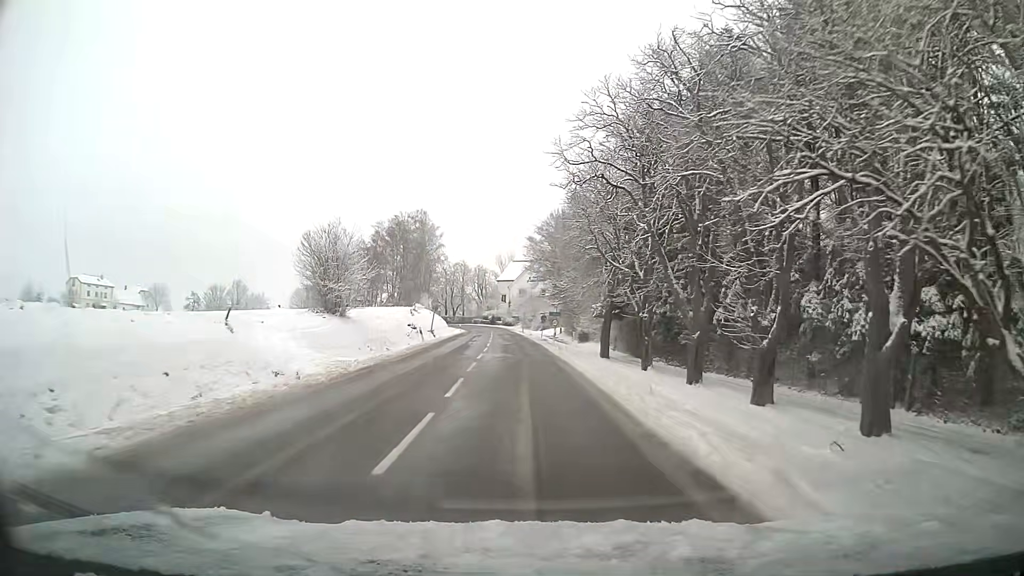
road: tertiary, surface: asphalt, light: Day
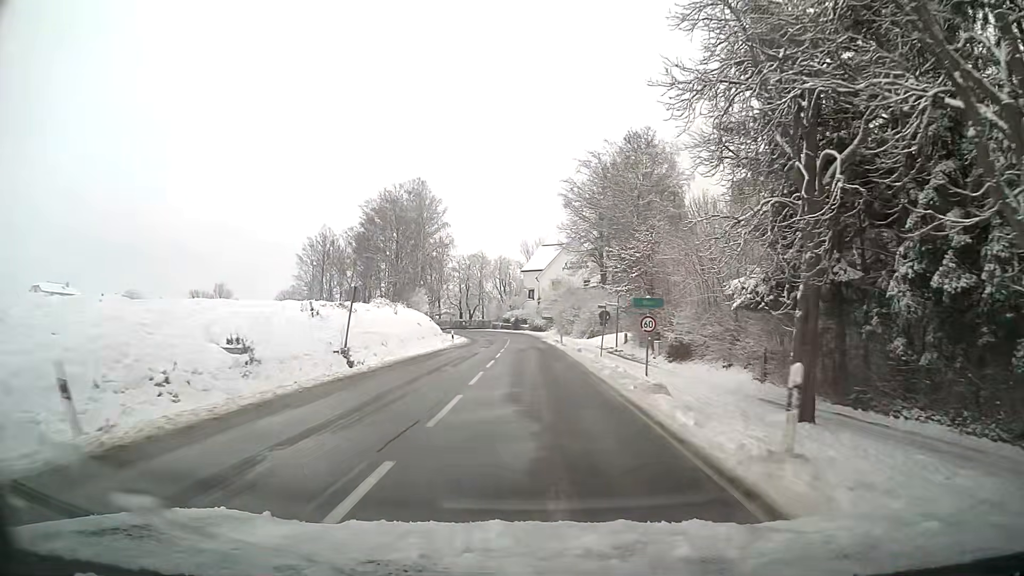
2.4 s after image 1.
(-1.0, +34.6) m; -2°
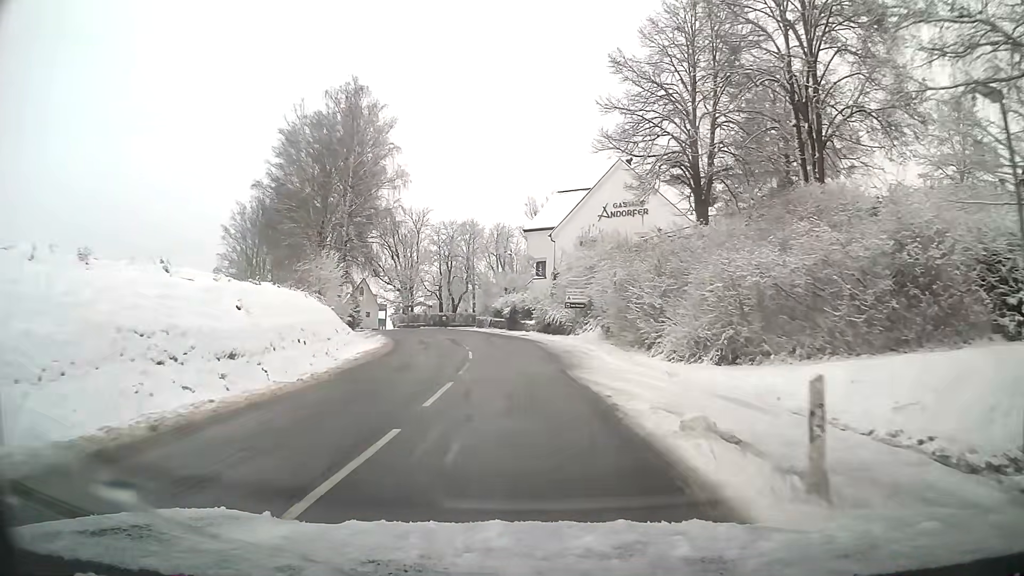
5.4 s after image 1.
(-0.1, +41.7) m; -1°
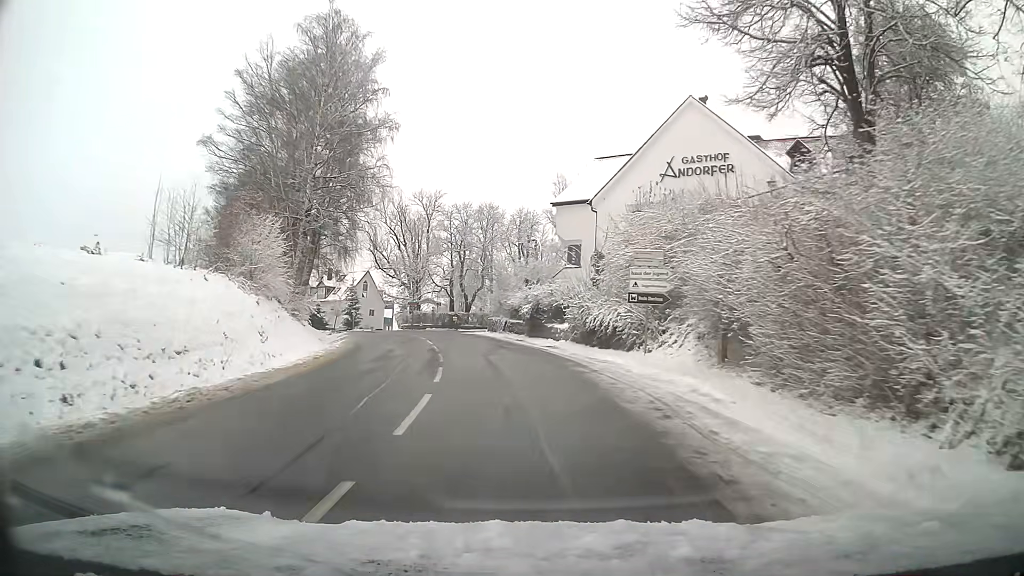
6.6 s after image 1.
(-0.3, +15.3) m; -2°
(0, +10) (-1, +20) (-2, +30) (-4, +40) (-6, +49) (-5, +59) (+3, +63) (+12, +58) (+20, +52) (+28, +46) m
